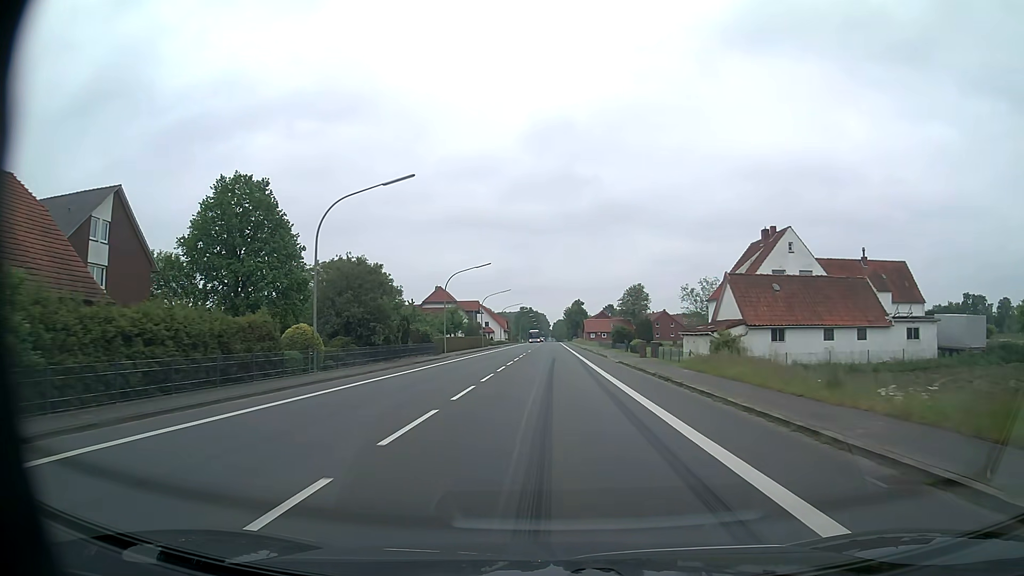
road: primary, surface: asphalt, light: Day
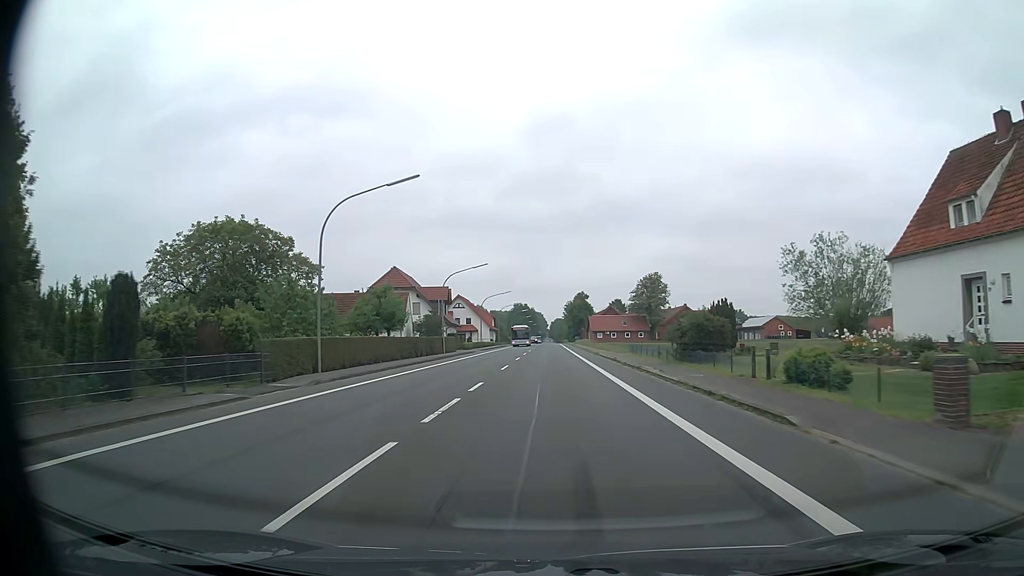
(0.0, +33.8) m; 0°
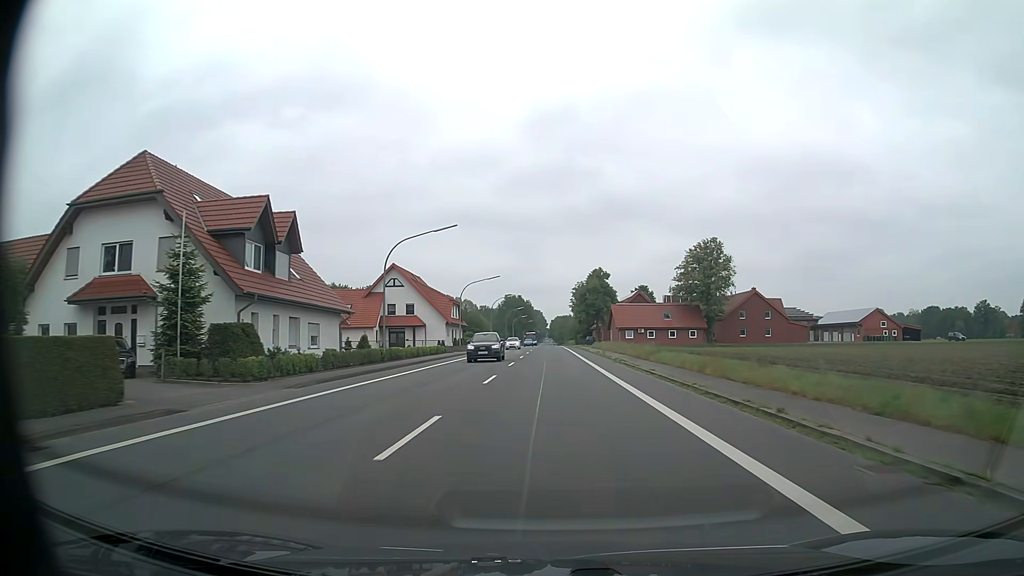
(+0.3, +56.3) m; 0°
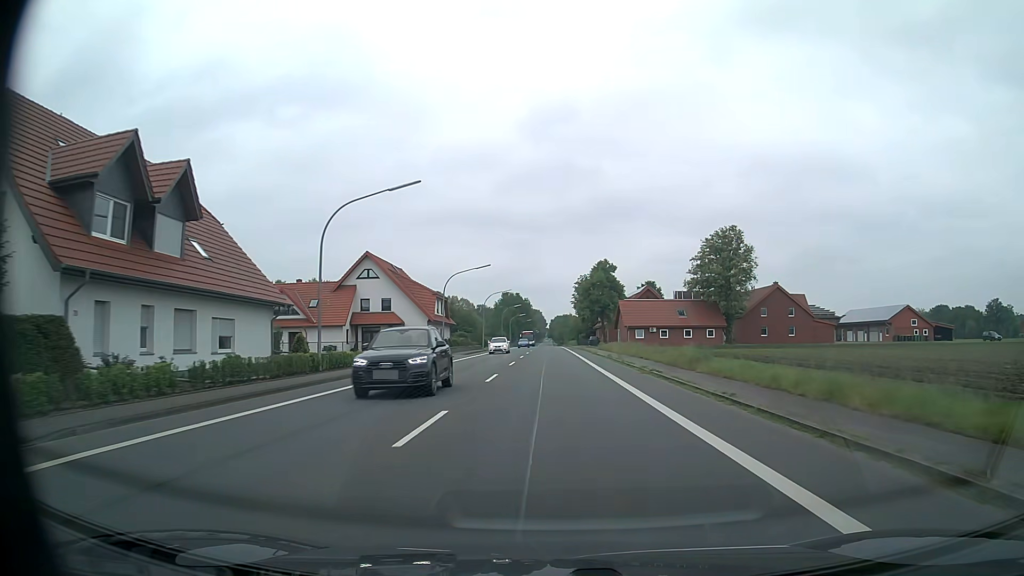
(0.0, +11.3) m; 0°
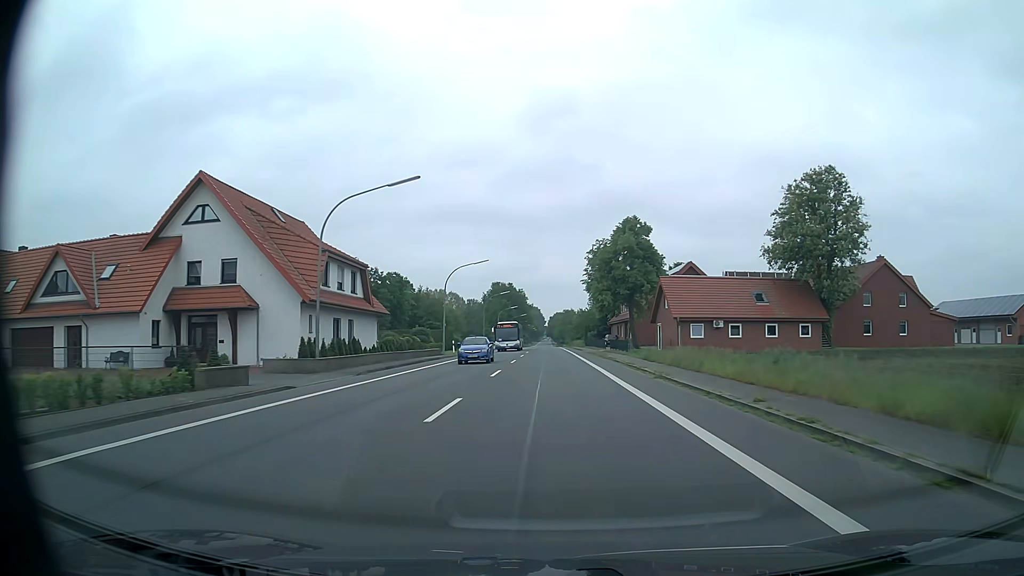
(0.0, +33.8) m; 0°
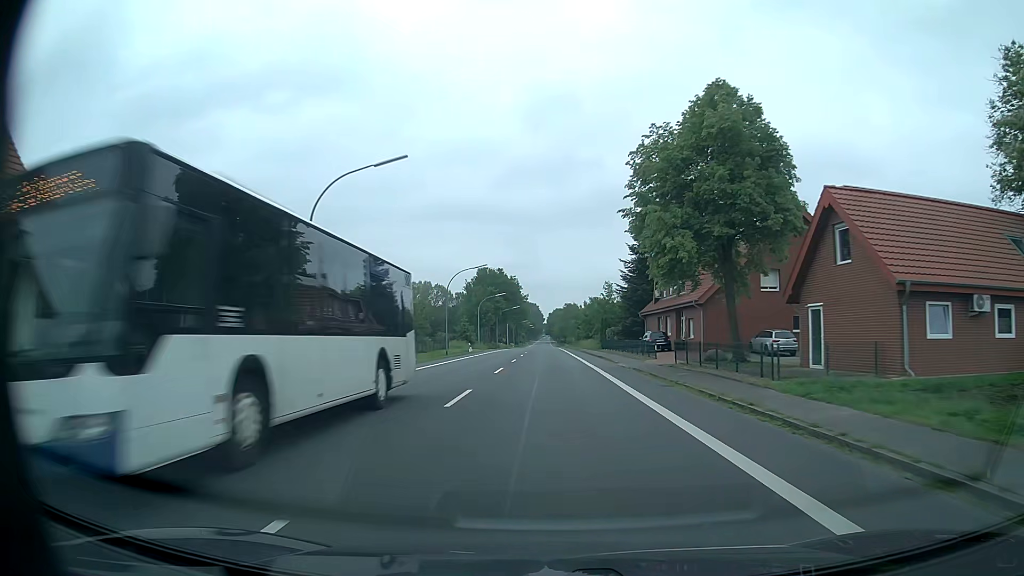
(+0.1, +33.8) m; 0°
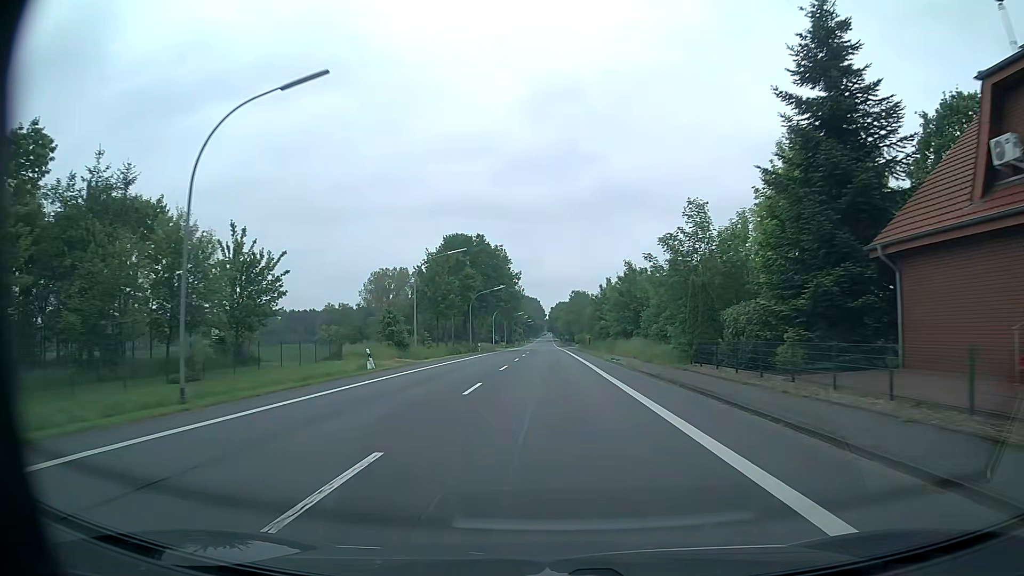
(-0.1, +45.2) m; 0°
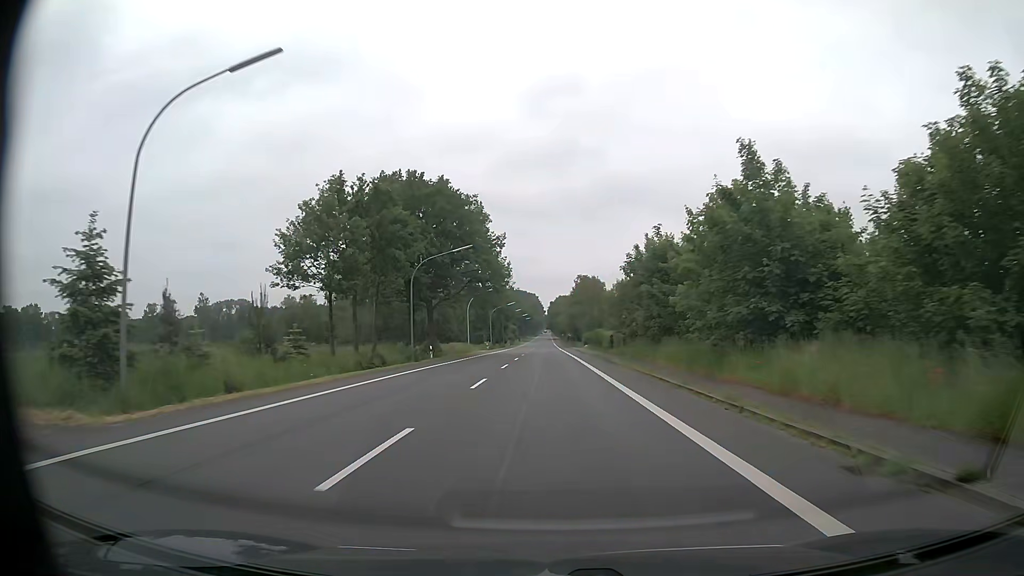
(0.0, +34.0) m; 0°
